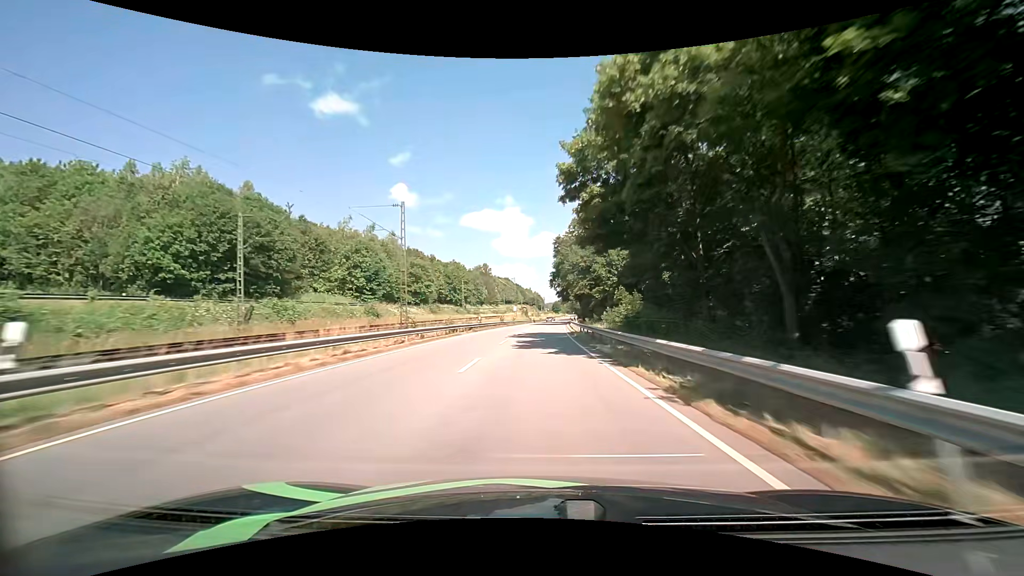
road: primary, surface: asphalt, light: Day
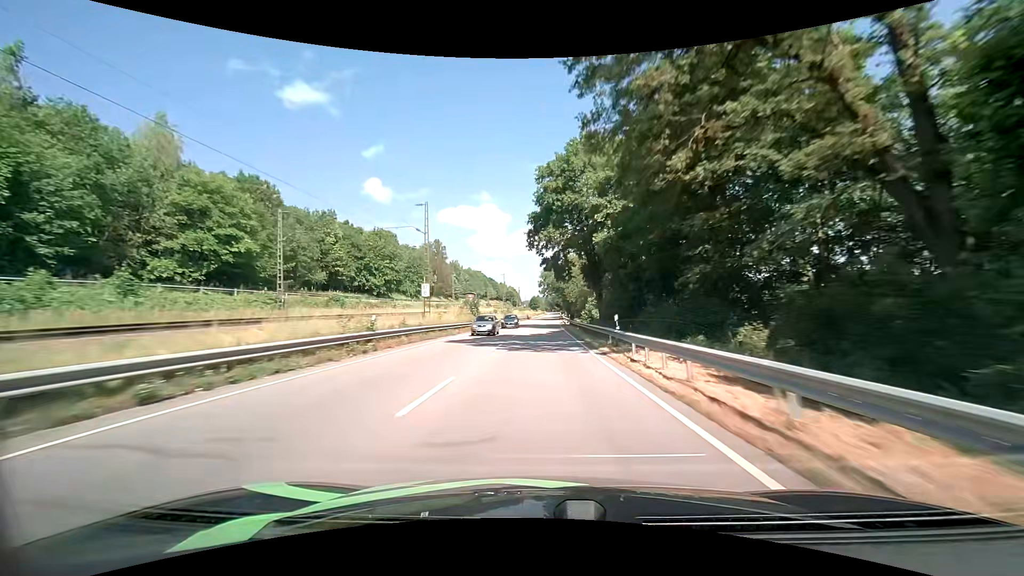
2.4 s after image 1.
(+1.7, +66.3) m; +3°
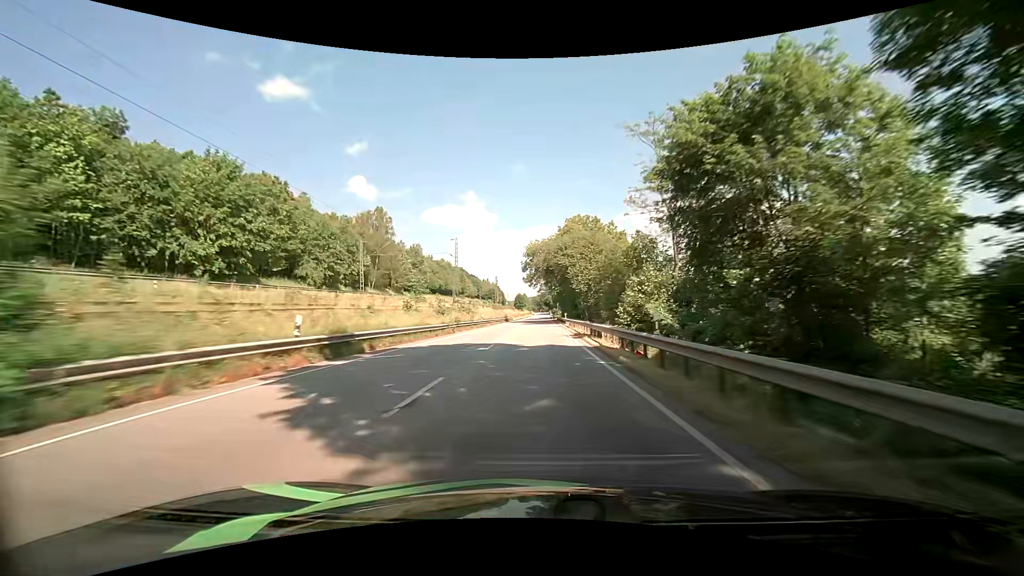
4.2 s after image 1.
(+0.5, +49.1) m; +1°
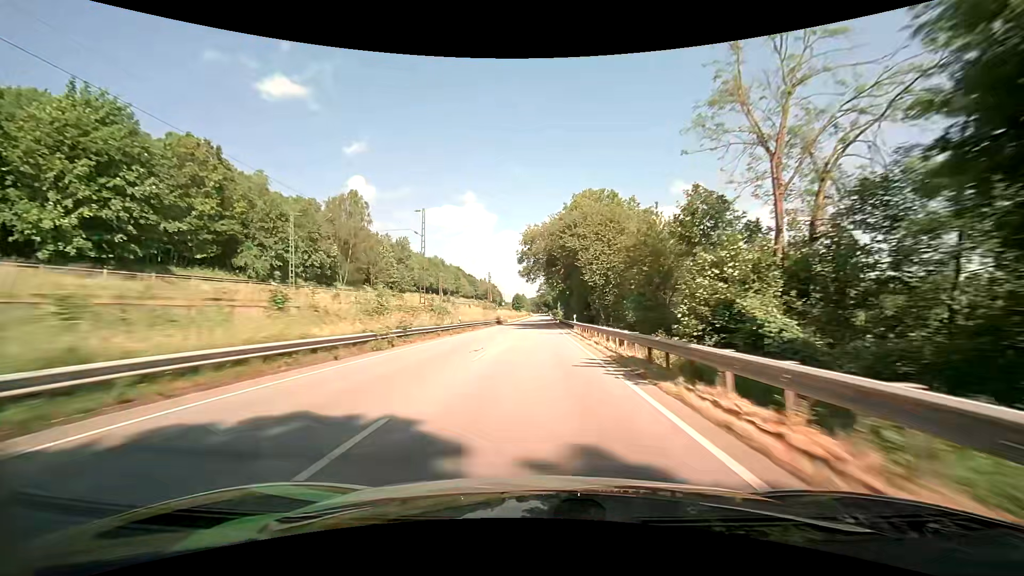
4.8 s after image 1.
(0.0, +16.2) m; 0°
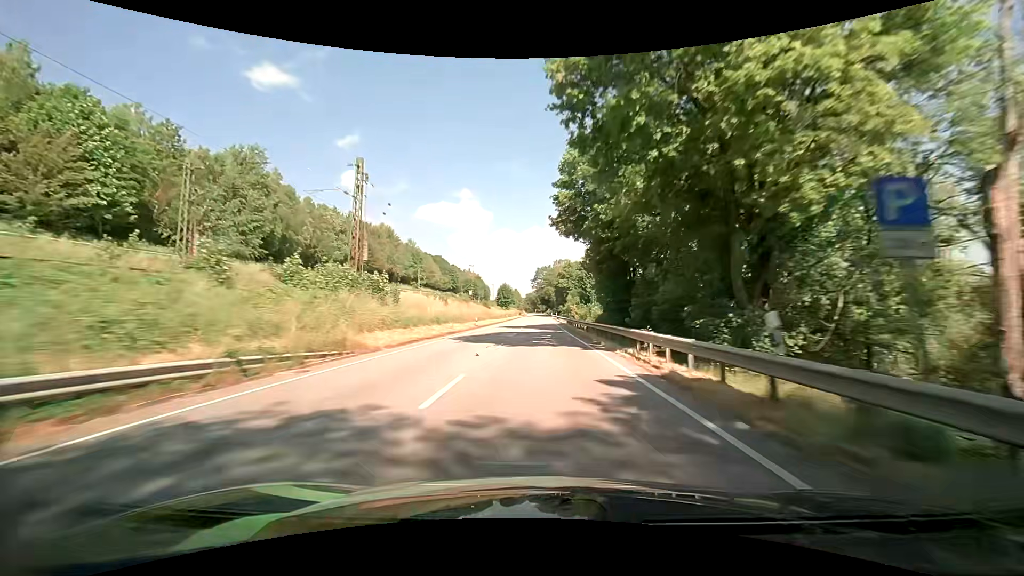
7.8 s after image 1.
(+0.4, +81.1) m; +1°
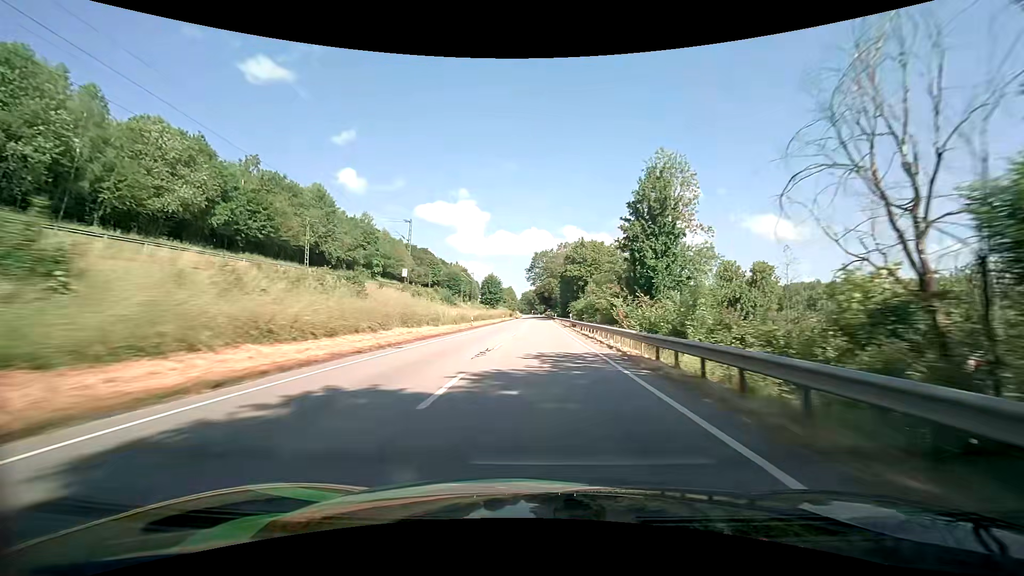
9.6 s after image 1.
(-0.1, +49.2) m; 0°
